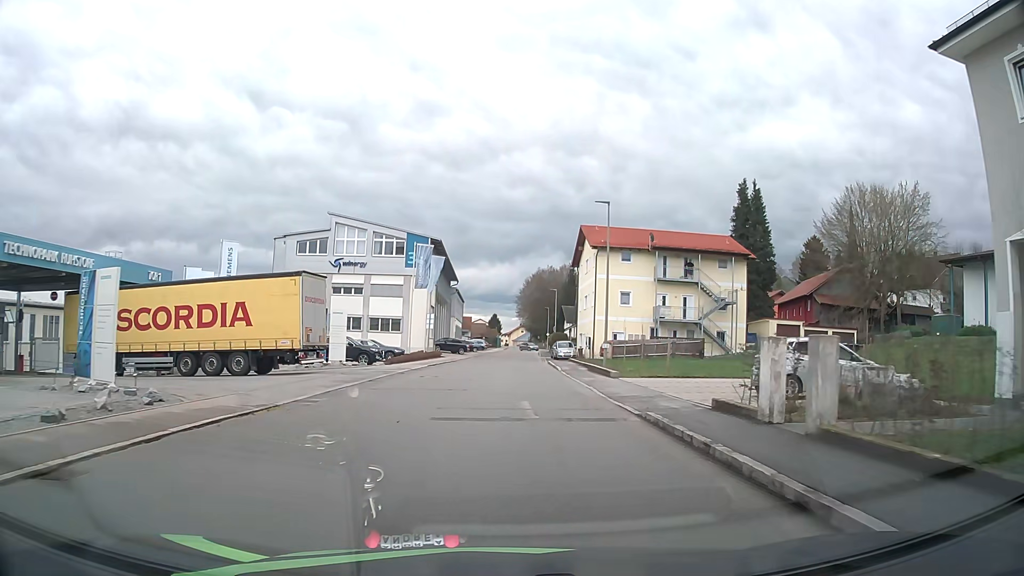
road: tertiary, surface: asphalt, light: Day
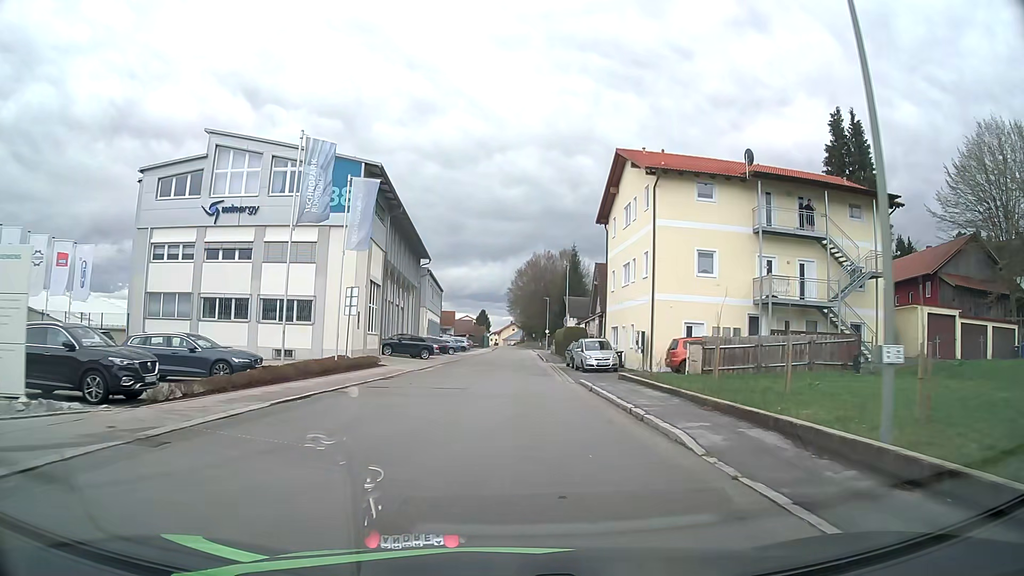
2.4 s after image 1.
(+0.4, +25.4) m; +2°
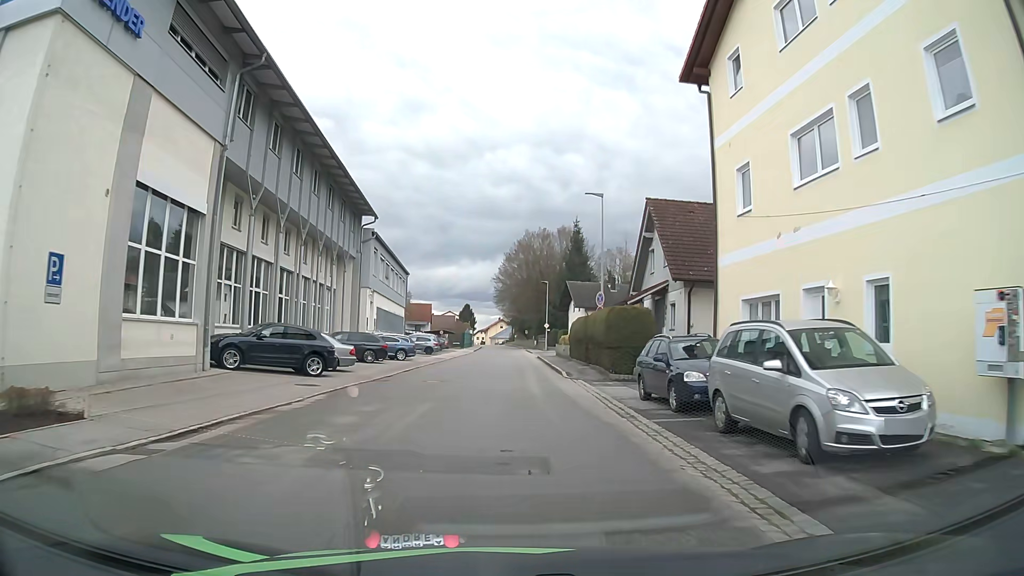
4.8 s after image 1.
(+0.2, +25.2) m; 0°
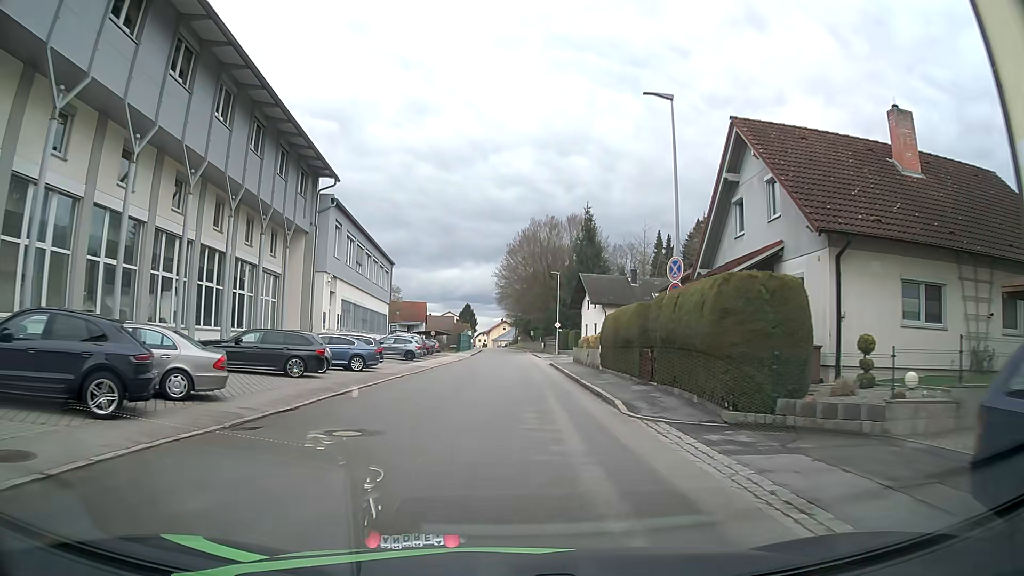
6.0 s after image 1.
(0.0, +12.6) m; 0°
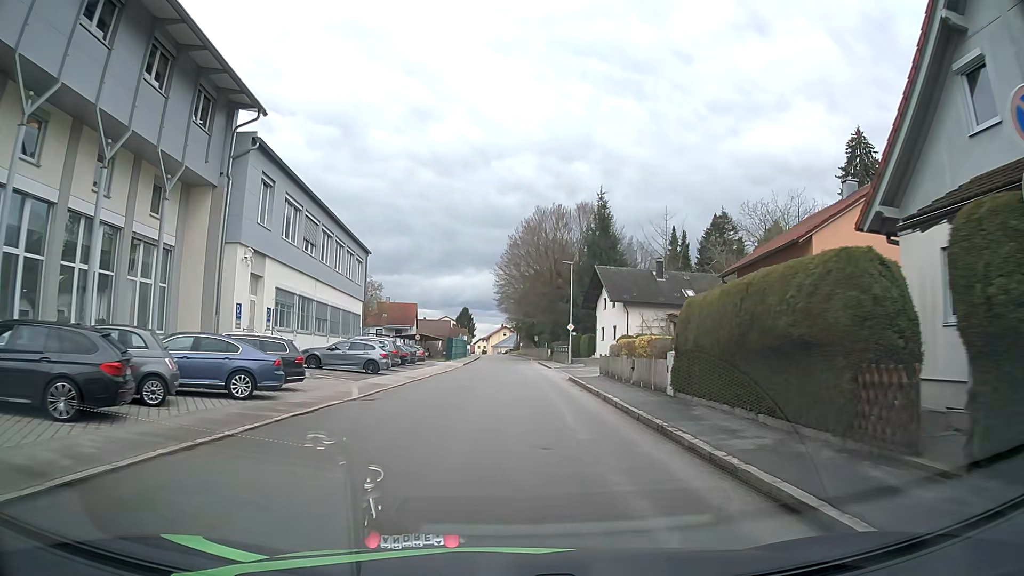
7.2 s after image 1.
(0.0, +12.5) m; 0°
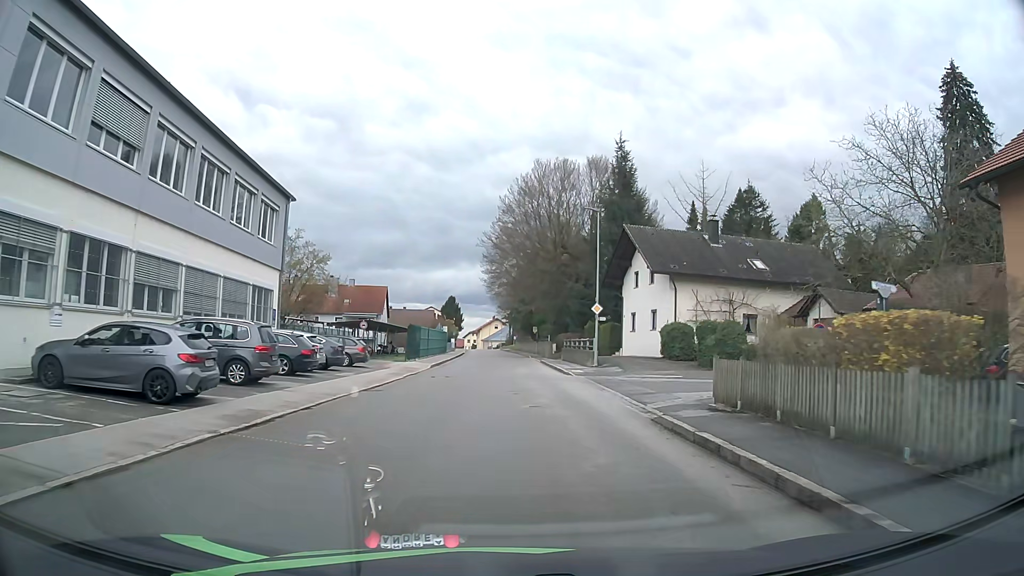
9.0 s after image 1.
(+0.2, +18.9) m; +1°
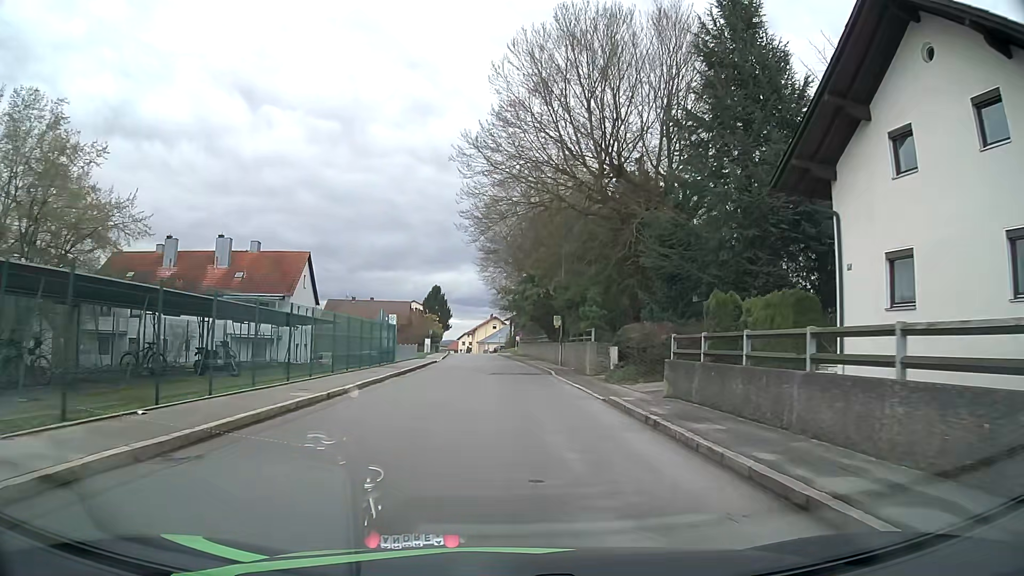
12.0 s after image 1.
(-0.1, +32.3) m; -2°
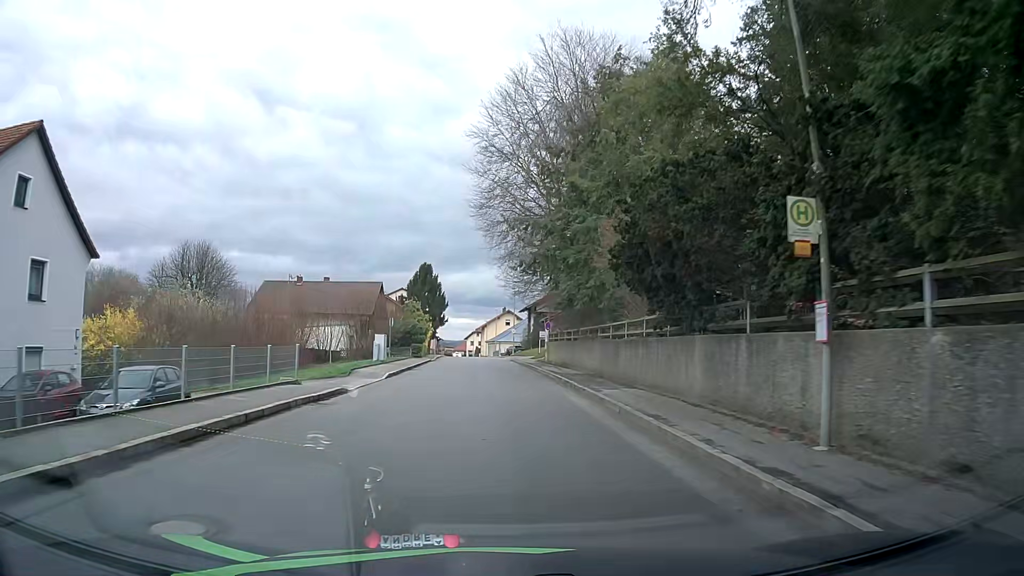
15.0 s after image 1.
(+0.5, +32.5) m; +1°
(0, +10) (0, +20) (0, +30) (-1, +40) (-1, +50) (-1, +60) (-2, +70) (-2, +80) (-3, +90) (-4, +100) m
